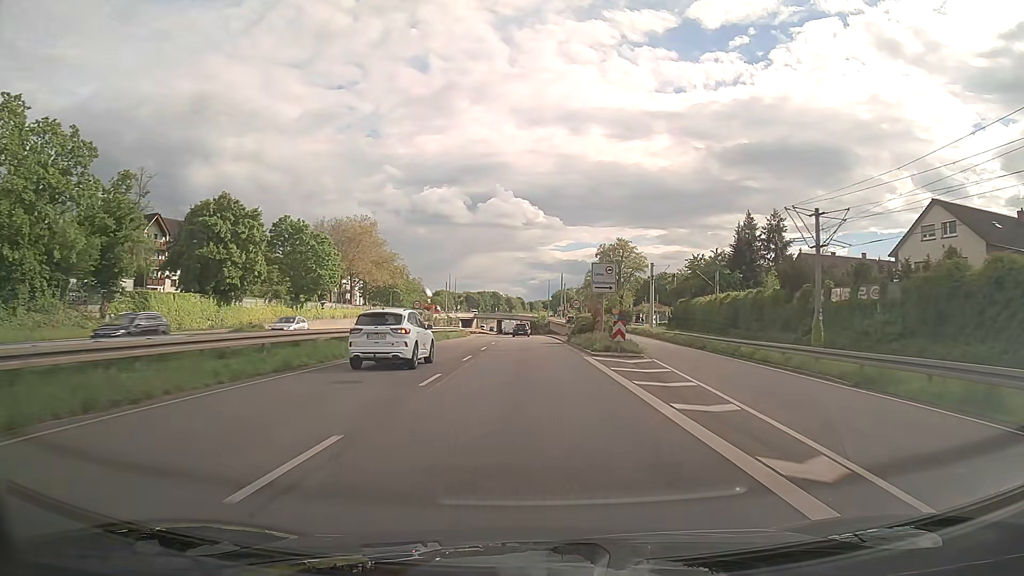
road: trunk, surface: asphalt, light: Day
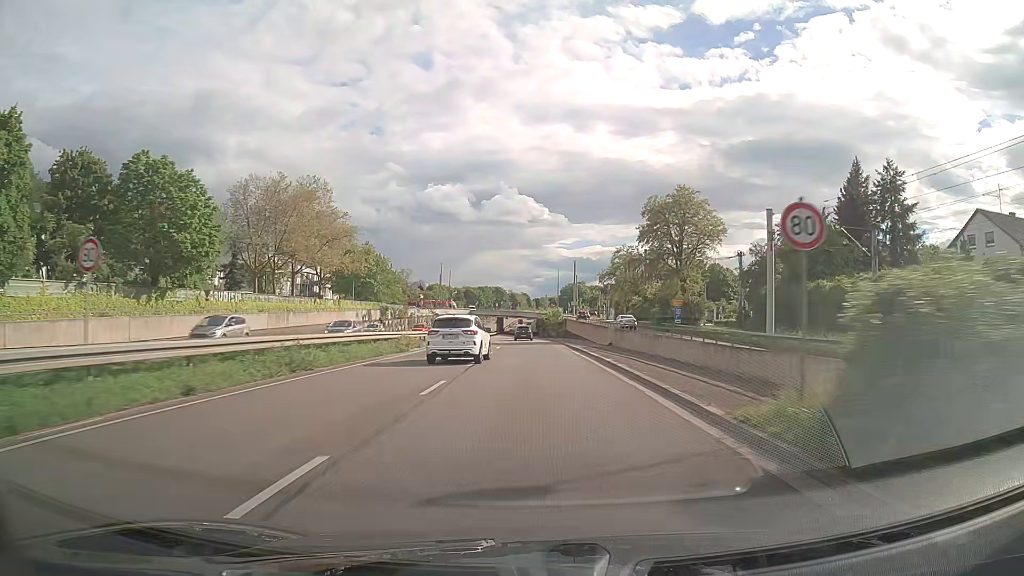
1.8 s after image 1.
(-0.2, +37.1) m; 0°
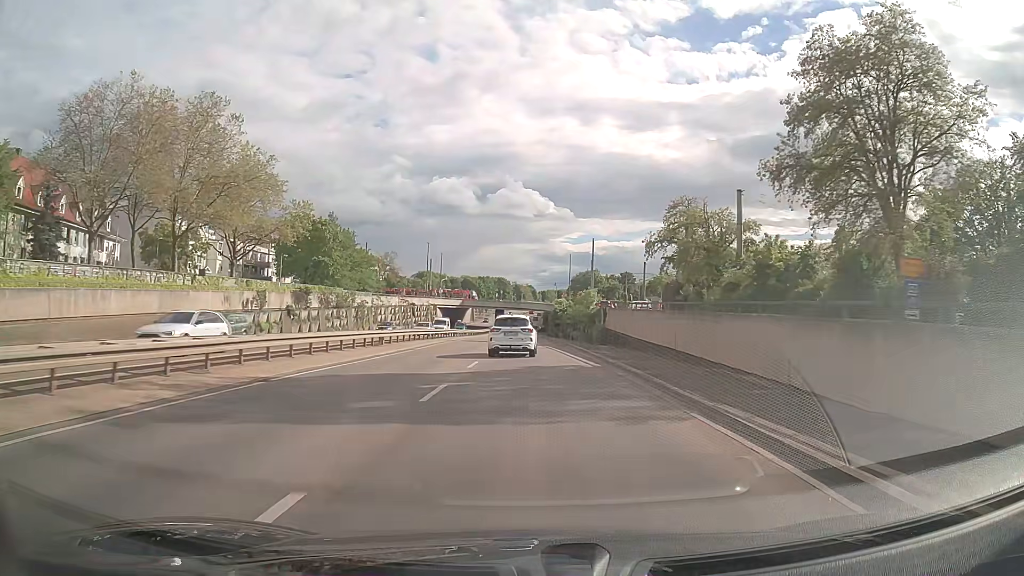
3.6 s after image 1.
(-0.2, +37.1) m; 0°
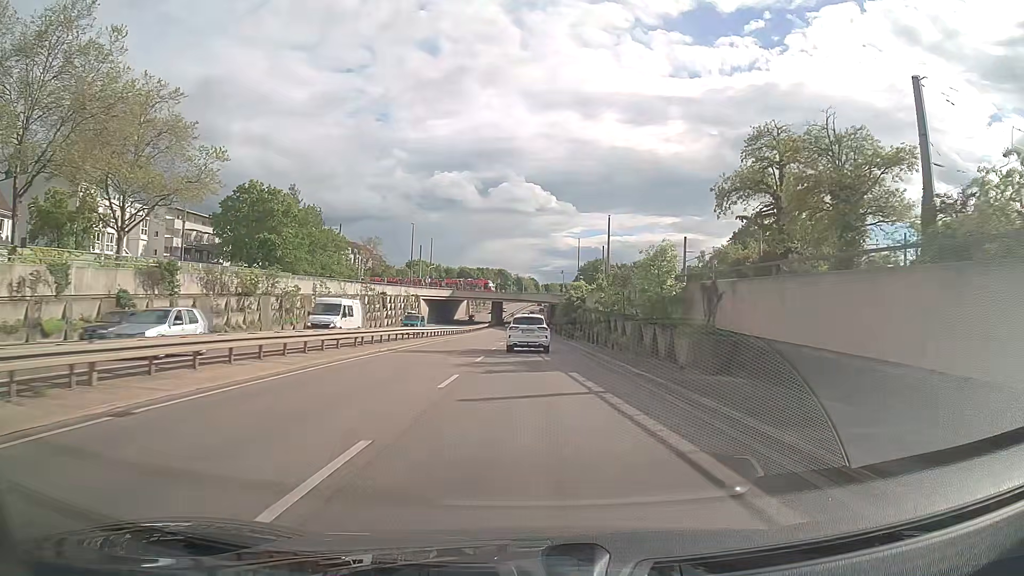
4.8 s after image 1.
(0.0, +24.8) m; 0°
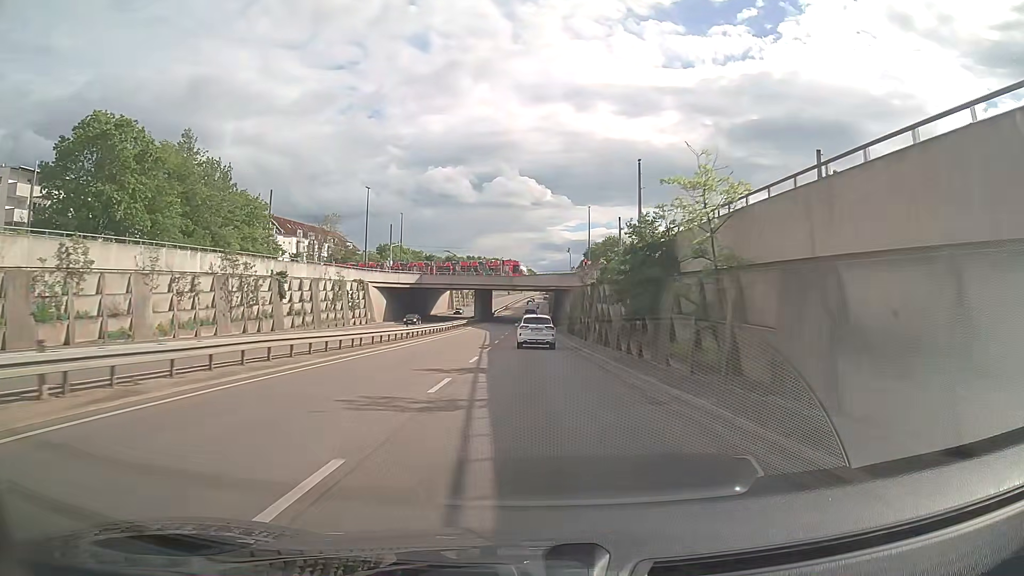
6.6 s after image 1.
(0.0, +37.0) m; 0°
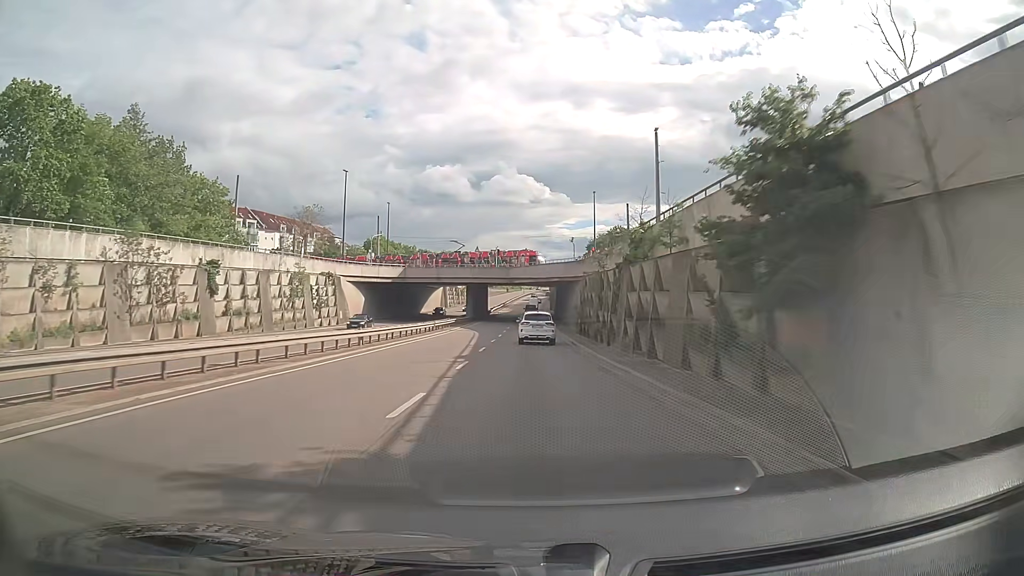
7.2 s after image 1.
(0.0, +12.3) m; 0°
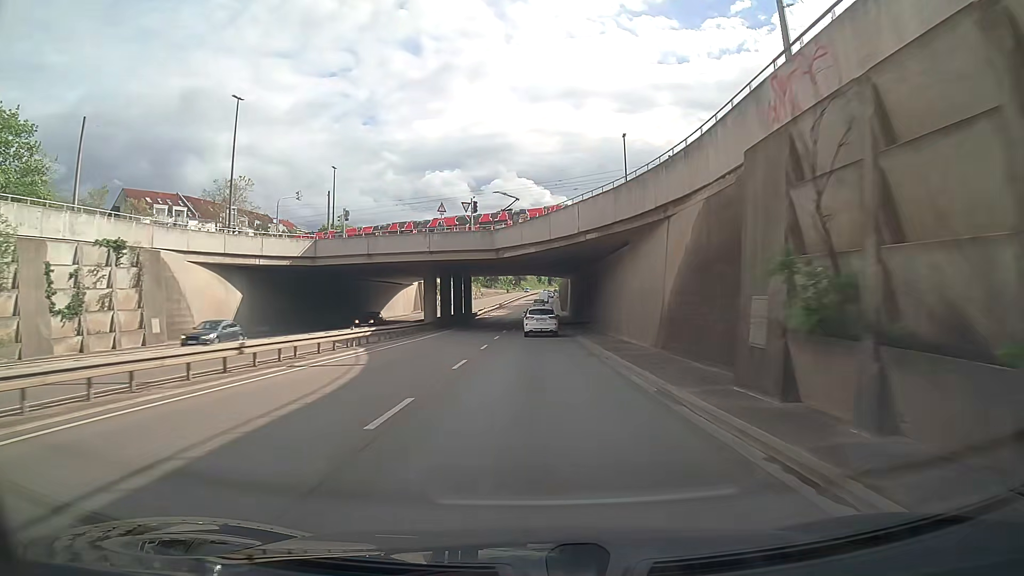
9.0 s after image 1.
(-0.1, +37.0) m; -1°
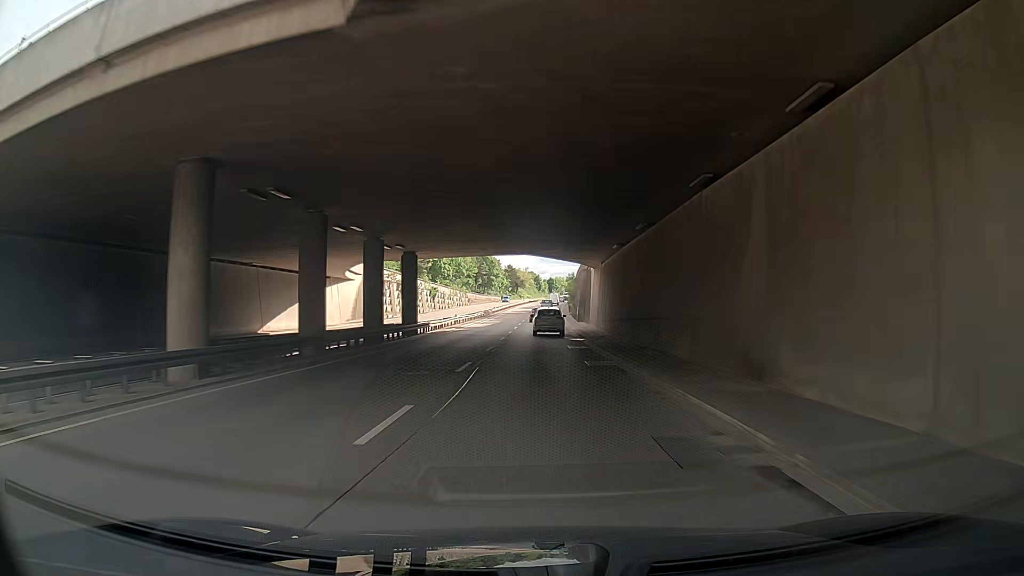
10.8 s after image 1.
(0.0, +37.1) m; 0°
(0, +10) (0, +20) (0, +30) (0, +40) (0, +50) (0, +60) (0, +70) (0, +80) (+1, +90) (+1, +100) m
